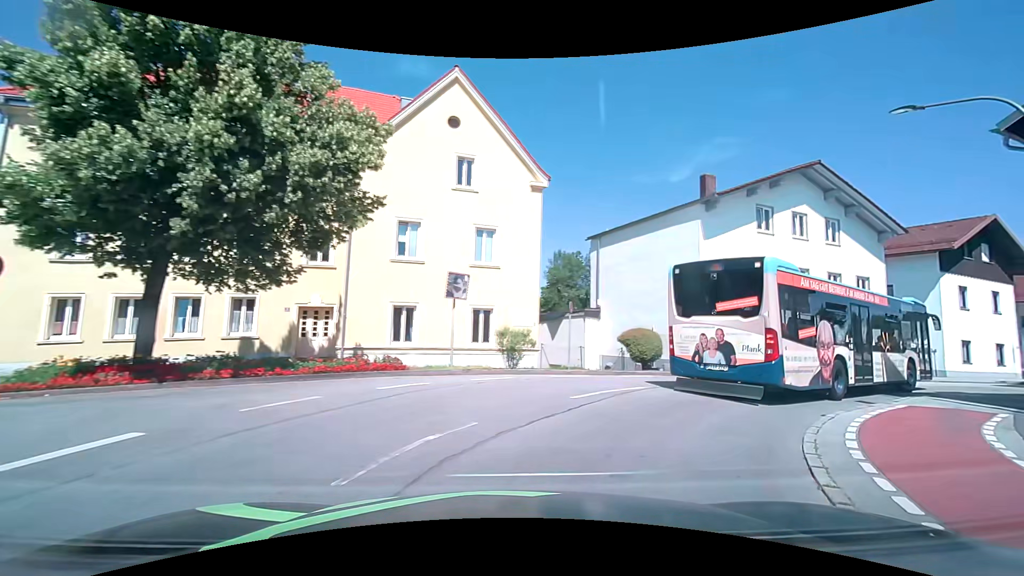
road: unclassified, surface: asphalt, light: Day
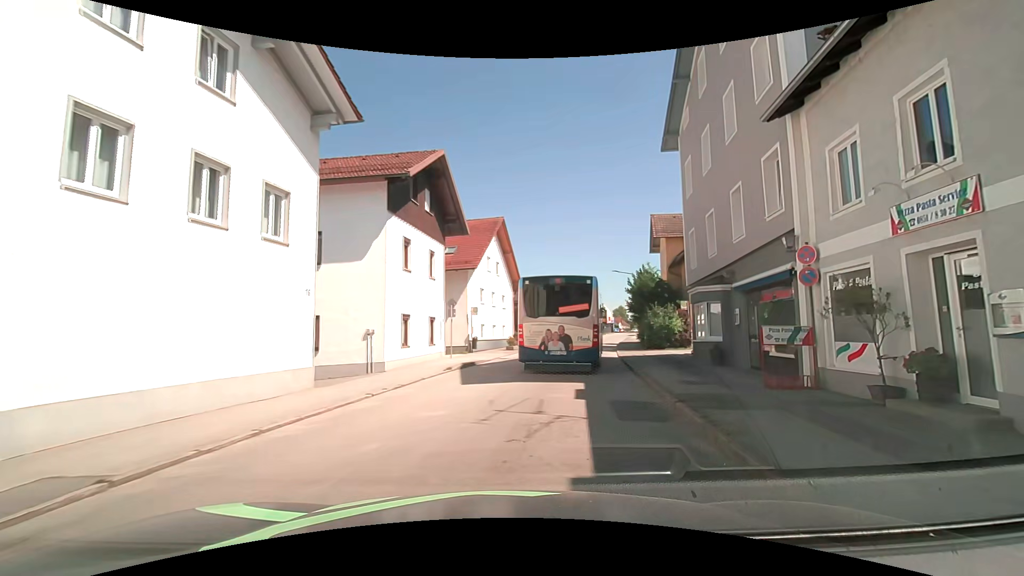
(+9.9, +16.5) m; +59°
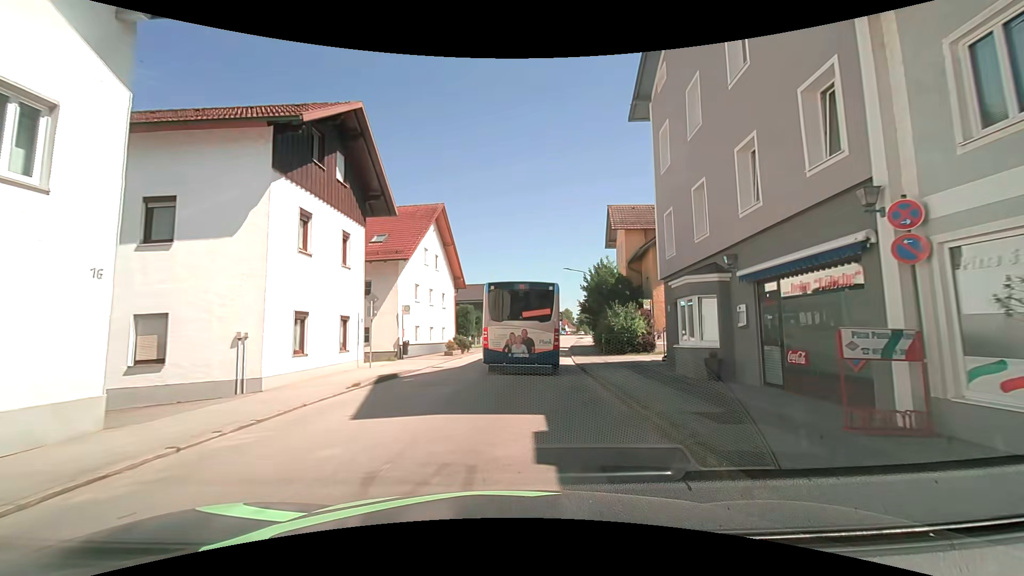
(+0.4, +4.8) m; +8°
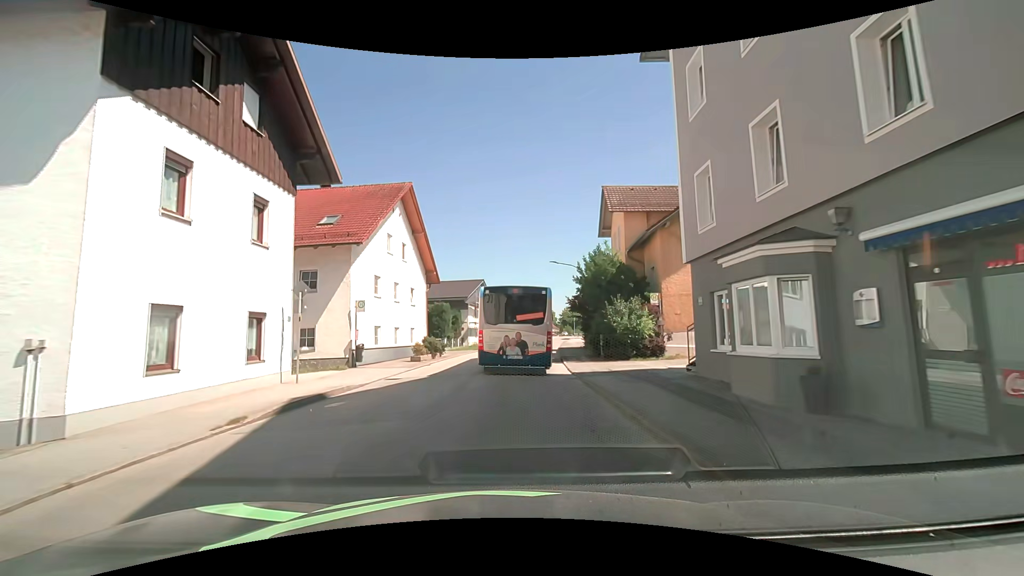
(+0.1, +5.2) m; +1°
